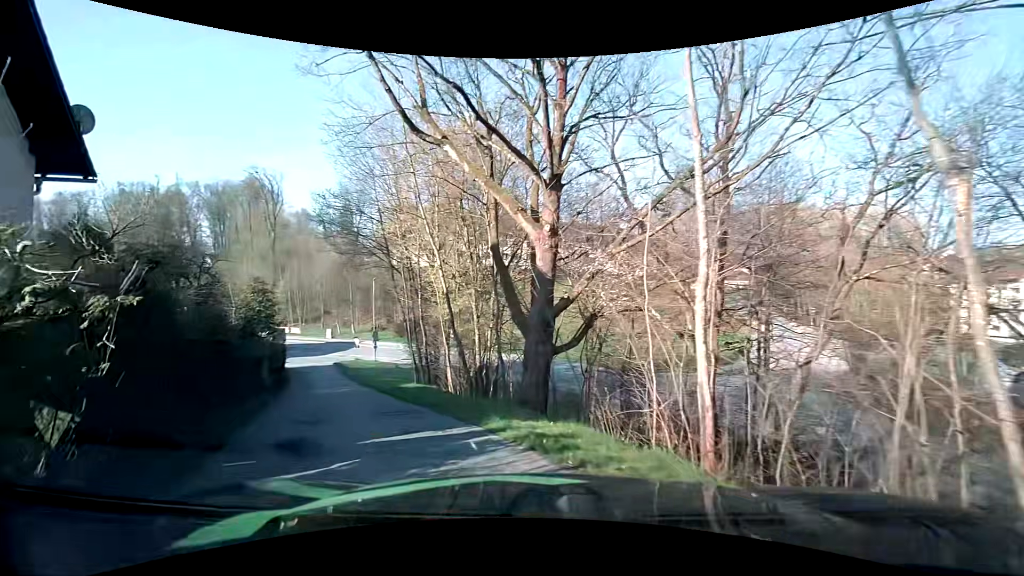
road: residential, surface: asphalt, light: Day
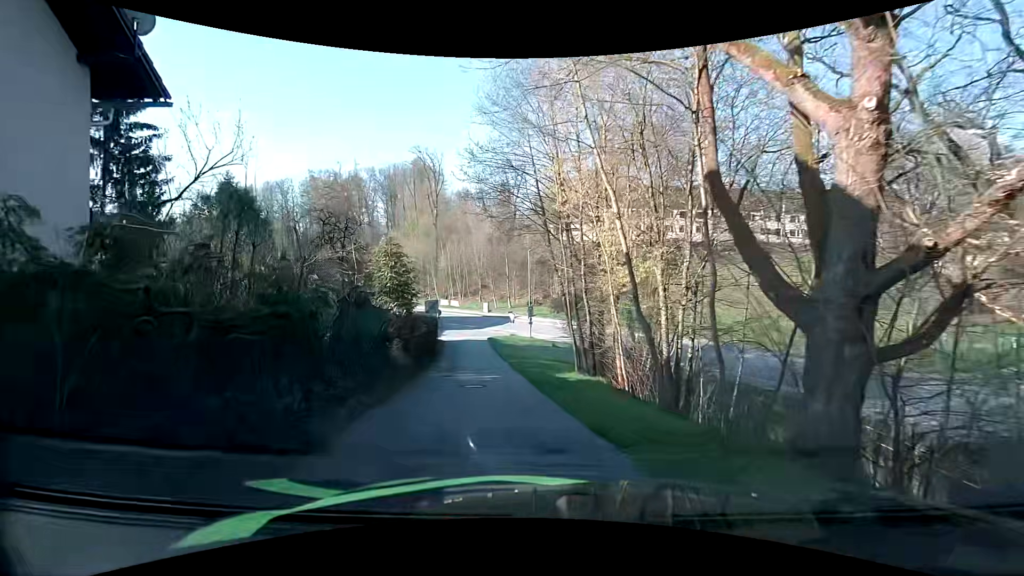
(-0.9, +4.9) m; -17°
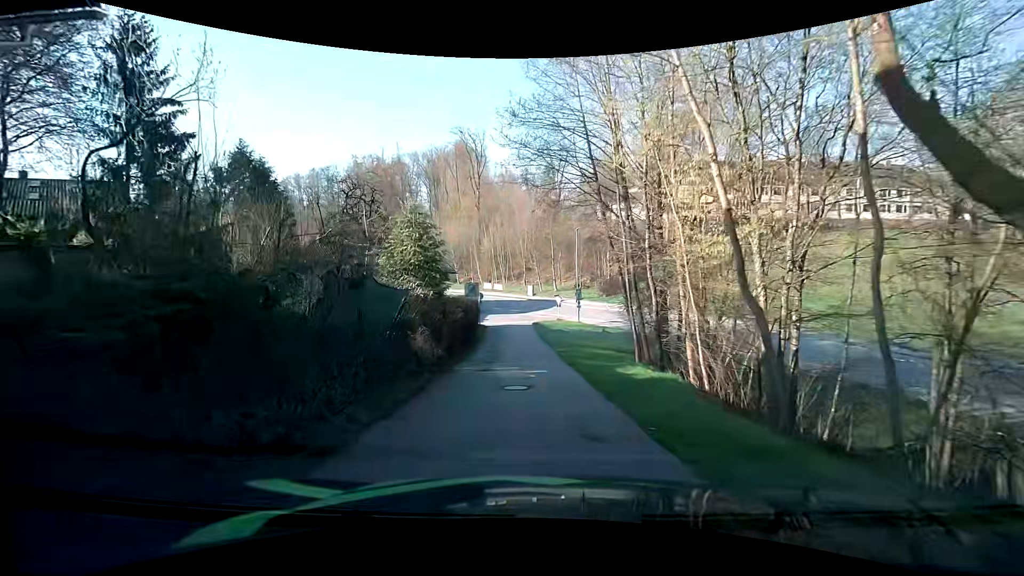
(-0.1, +2.9) m; -6°
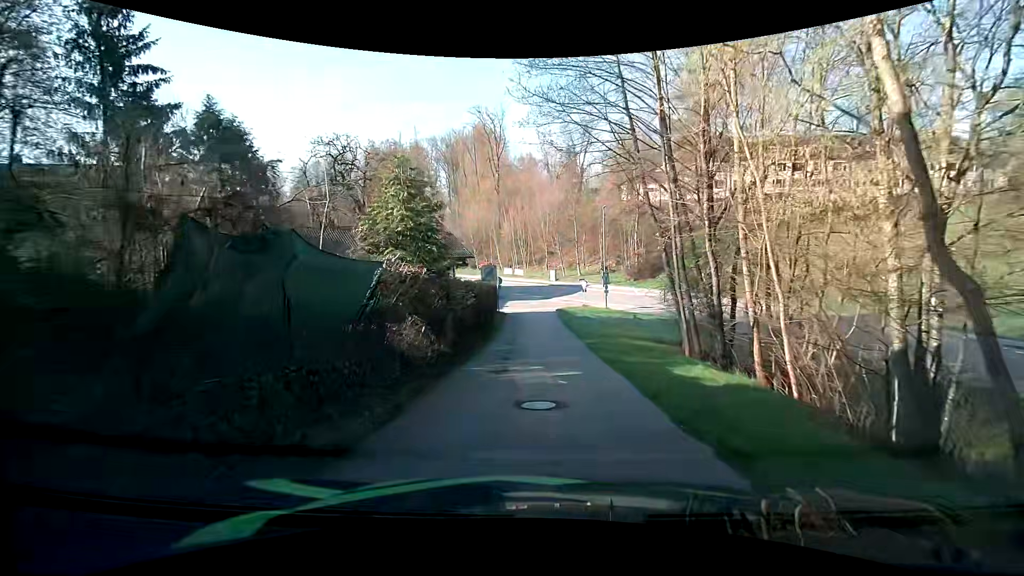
(0.0, +3.2) m; -1°
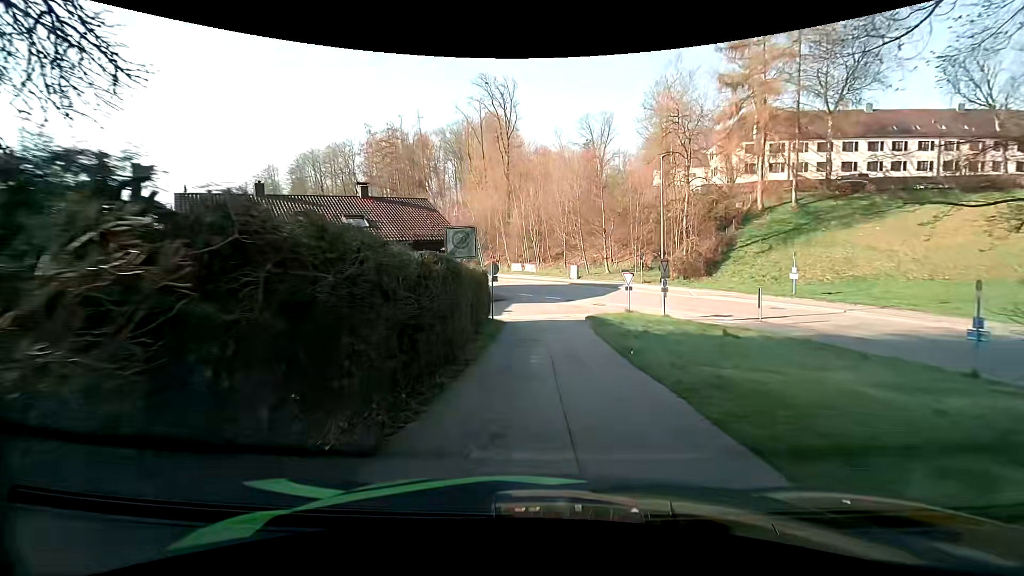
(-0.5, +14.4) m; -3°
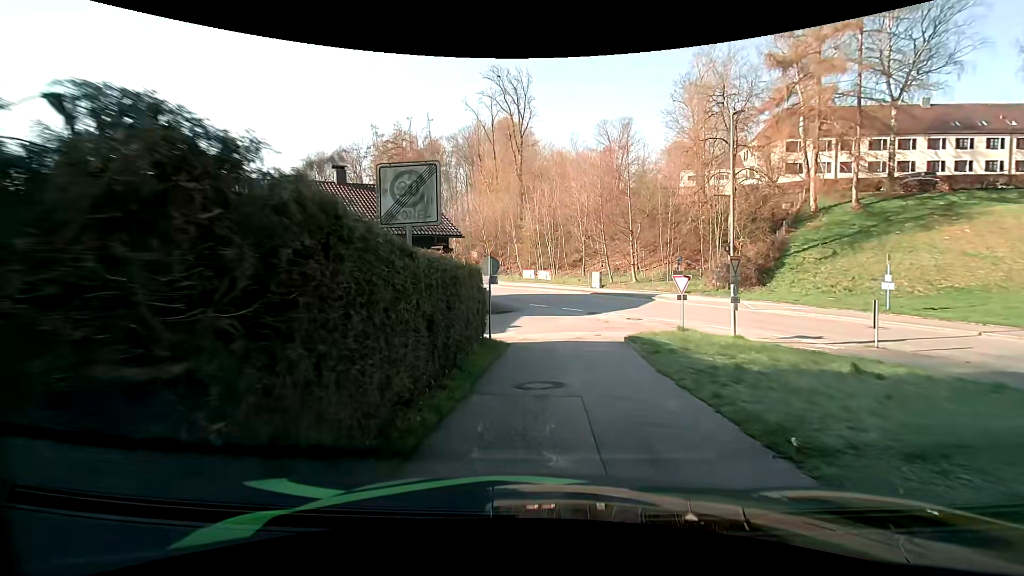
(0.0, +7.0) m; 0°
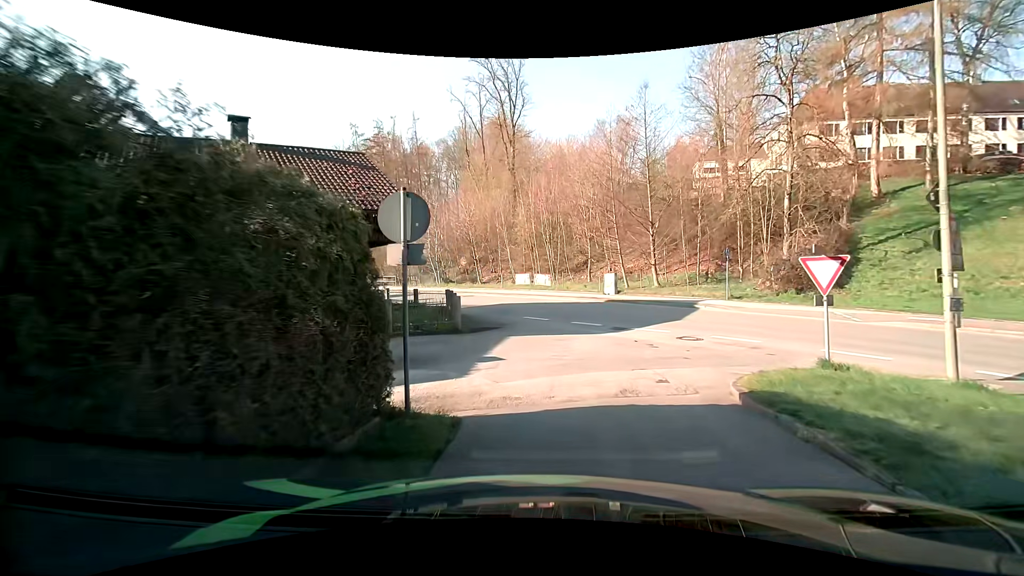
(0.0, +9.4) m; -2°
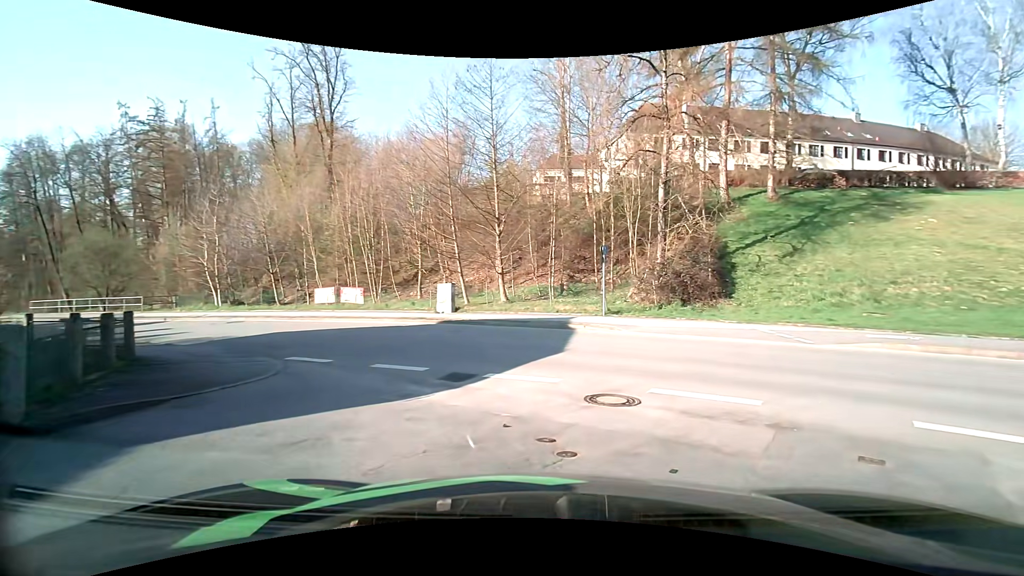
(+1.0, +9.2) m; +20°
